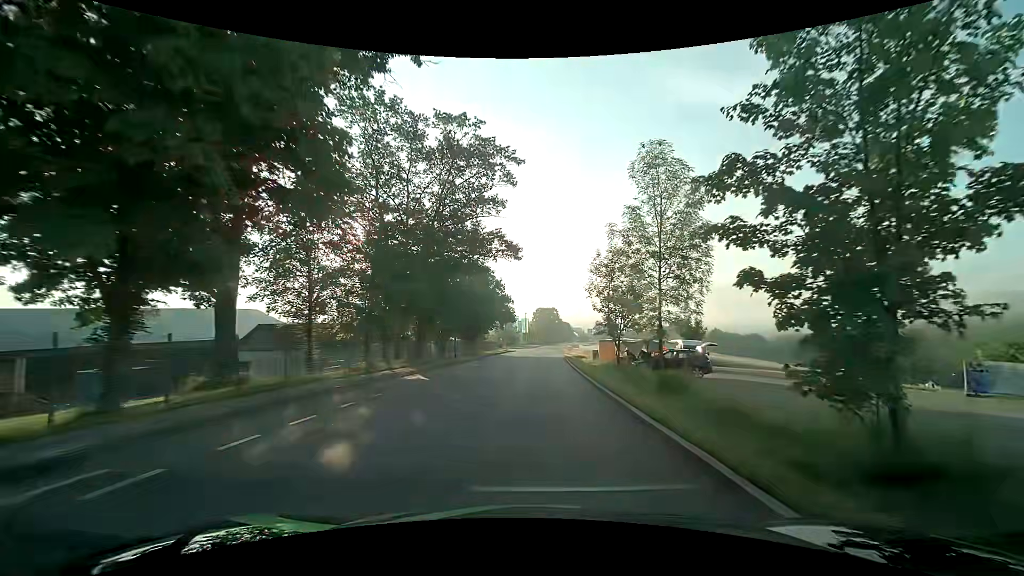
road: tertiary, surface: asphalt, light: Day
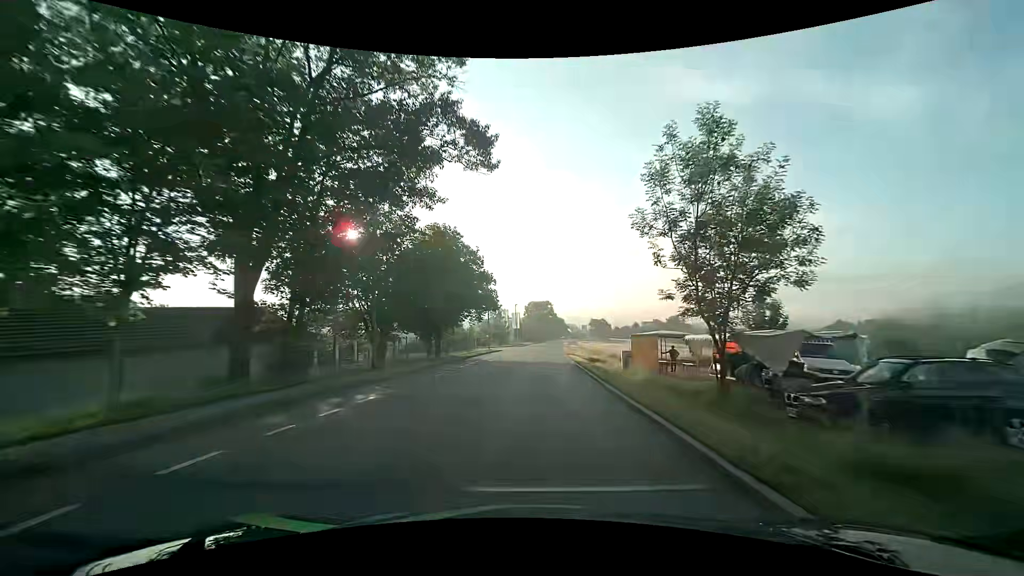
(0.0, +19.4) m; +1°
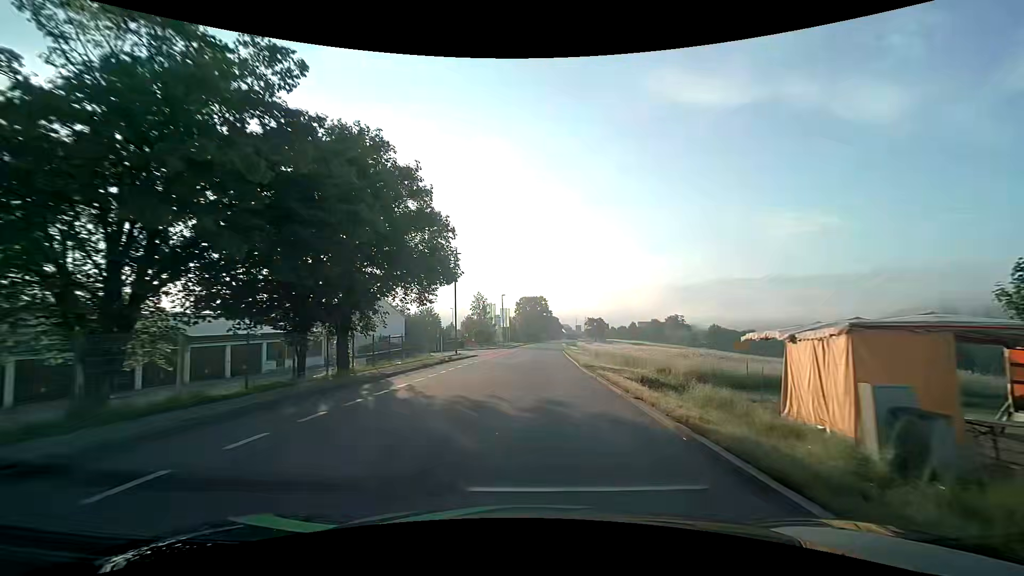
(0.0, +21.2) m; +1°
(0, +10) (0, +20) (0, +30) (0, +40) (+1, +50) (+1, +60) (+1, +70) (+2, +80) (+2, +90) (+3, +100) m
